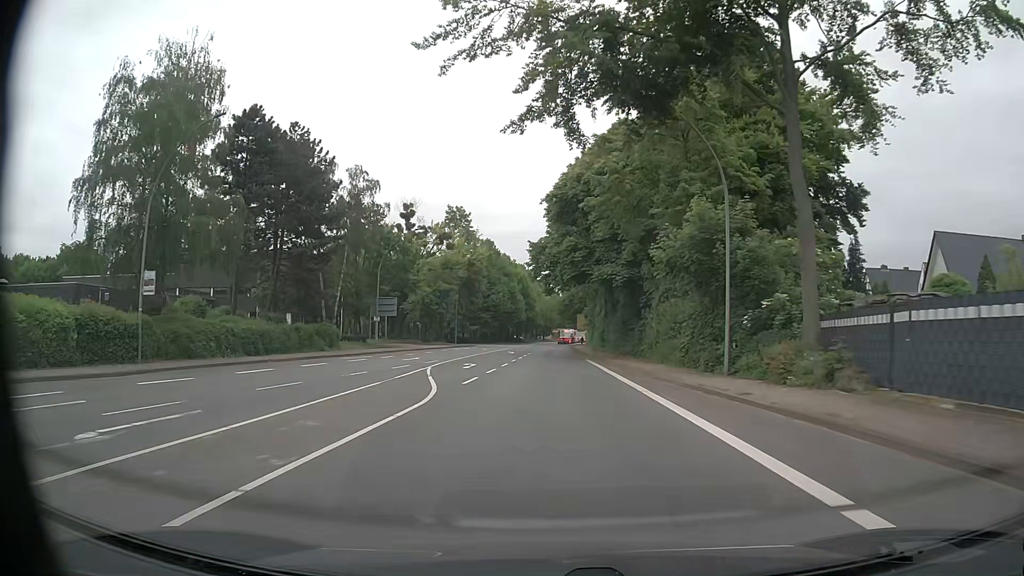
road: primary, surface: asphalt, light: Day
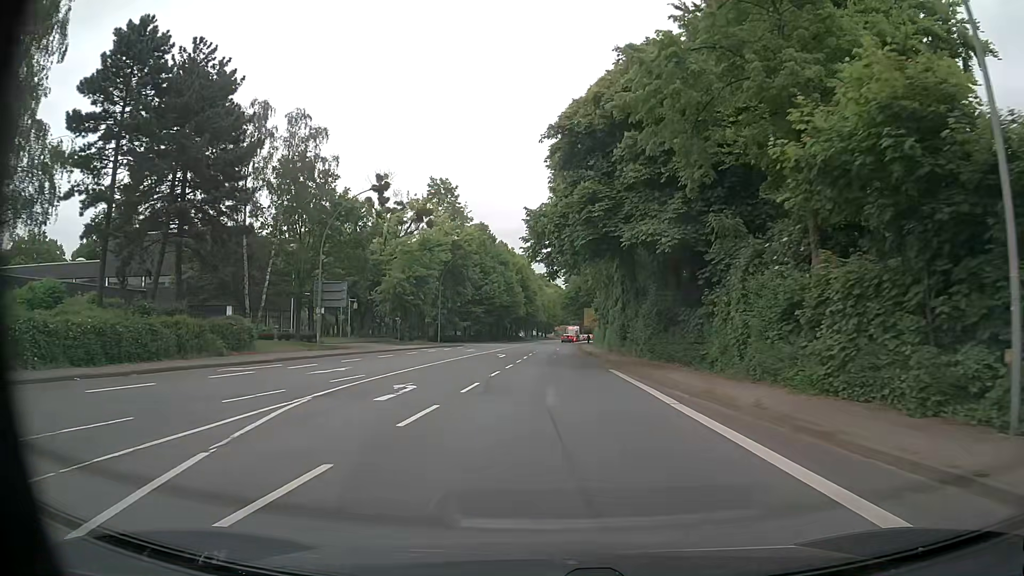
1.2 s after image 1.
(0.0, +15.3) m; 0°
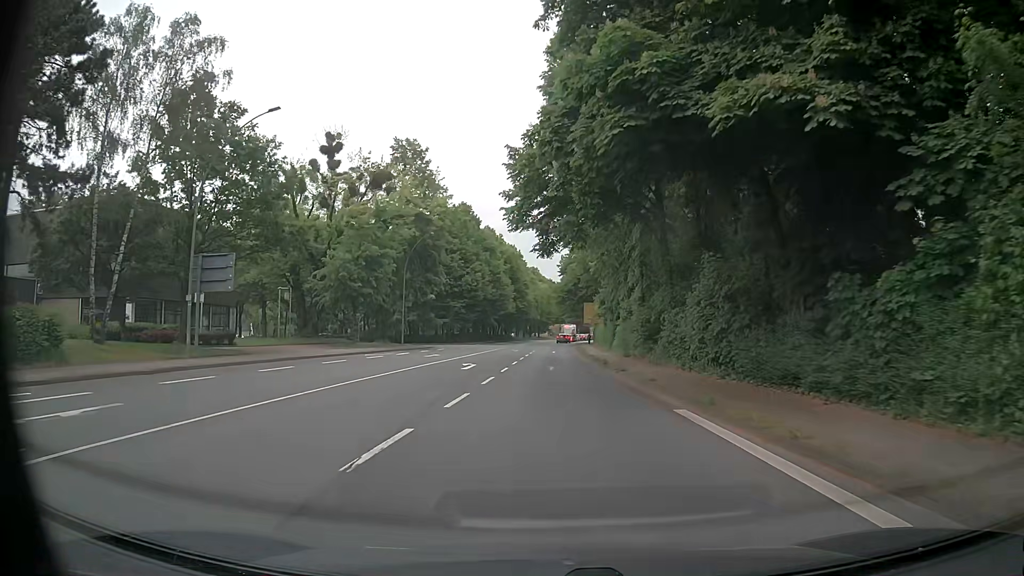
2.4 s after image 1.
(+0.1, +15.4) m; +1°
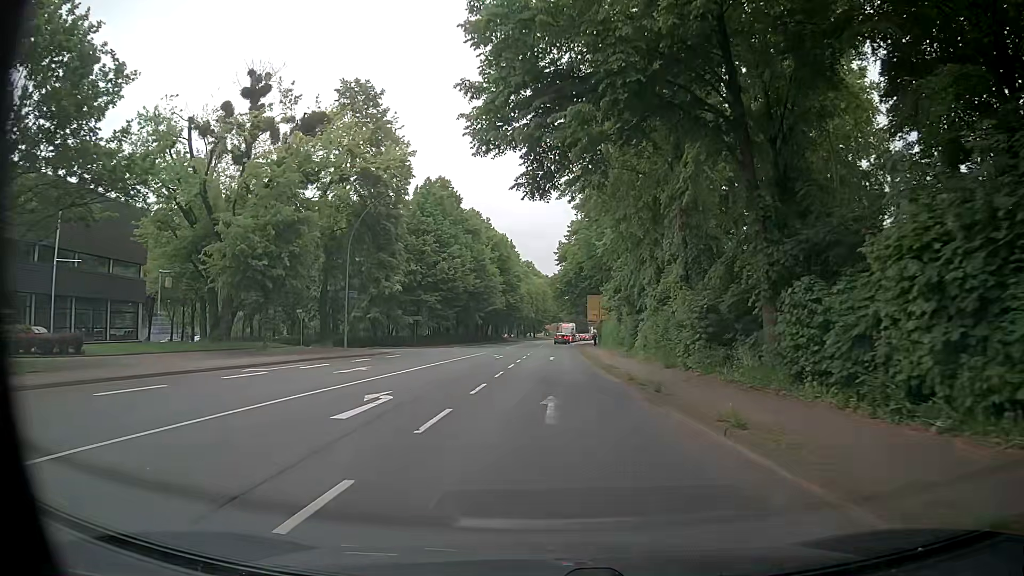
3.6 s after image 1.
(0.0, +15.3) m; 0°
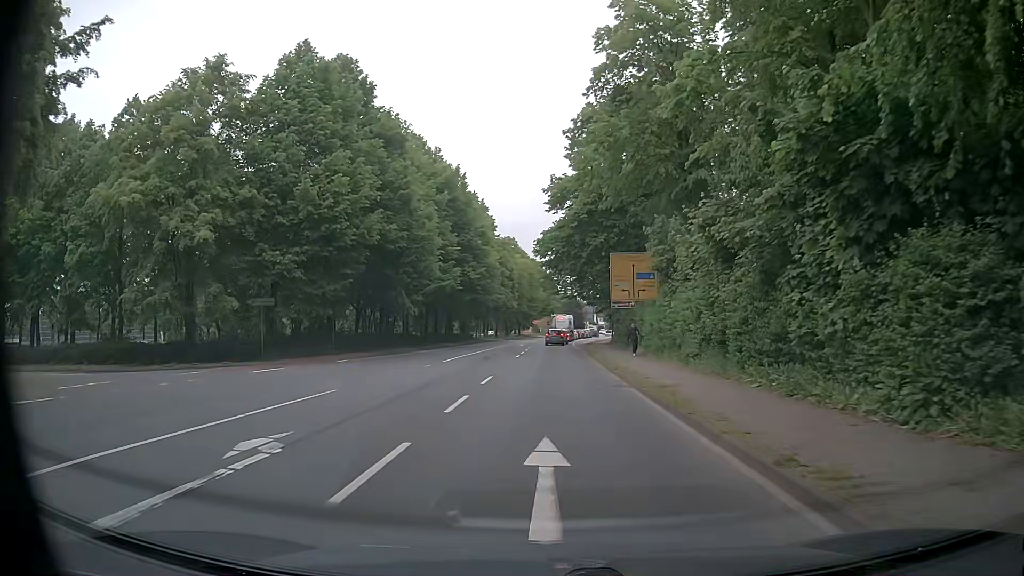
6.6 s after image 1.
(+0.2, +33.7) m; 0°
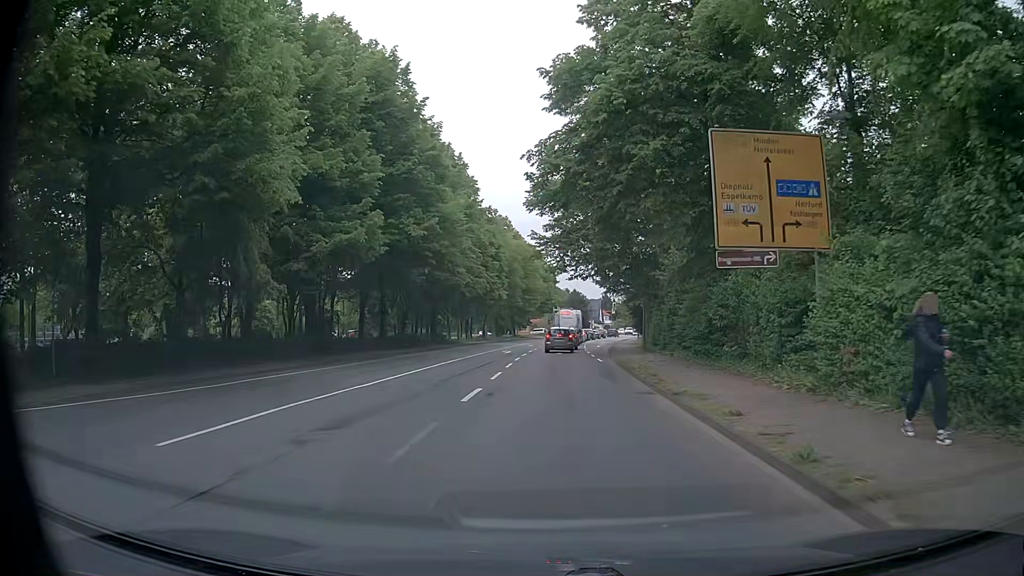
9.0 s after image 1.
(+0.1, +22.1) m; 0°
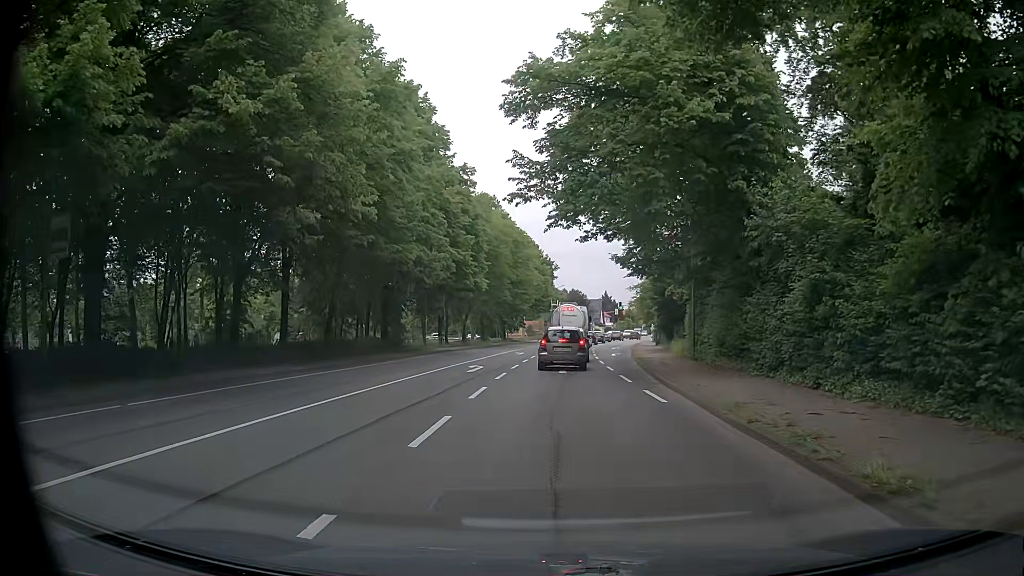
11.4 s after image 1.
(+0.1, +16.7) m; +1°
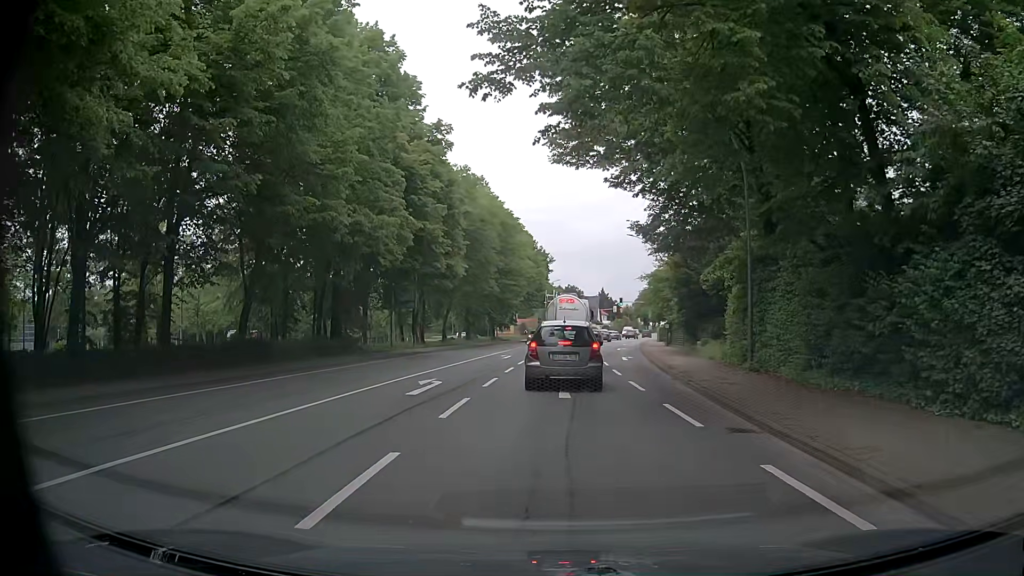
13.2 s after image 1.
(0.0, +9.2) m; 0°
